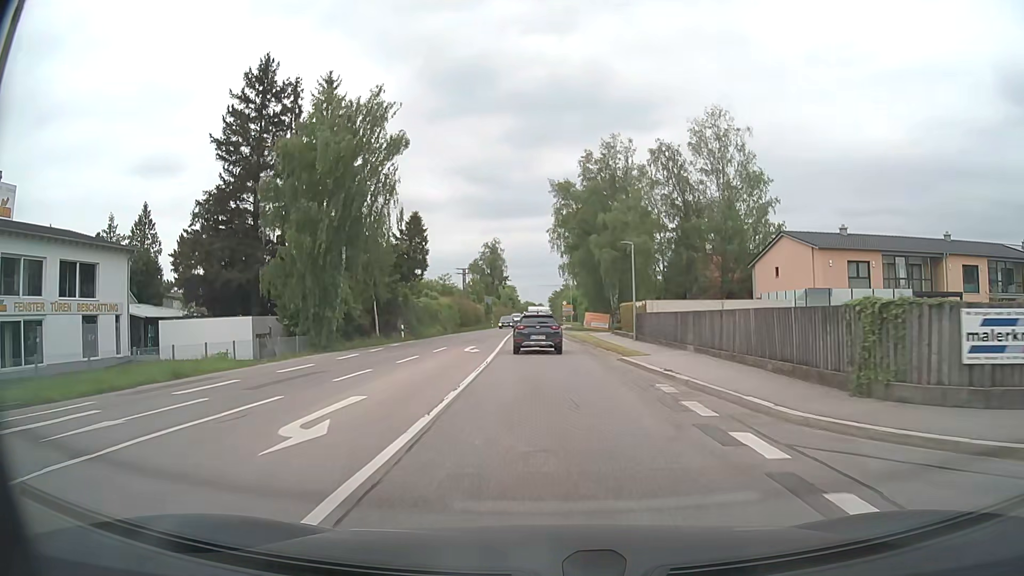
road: secondary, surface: asphalt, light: Day
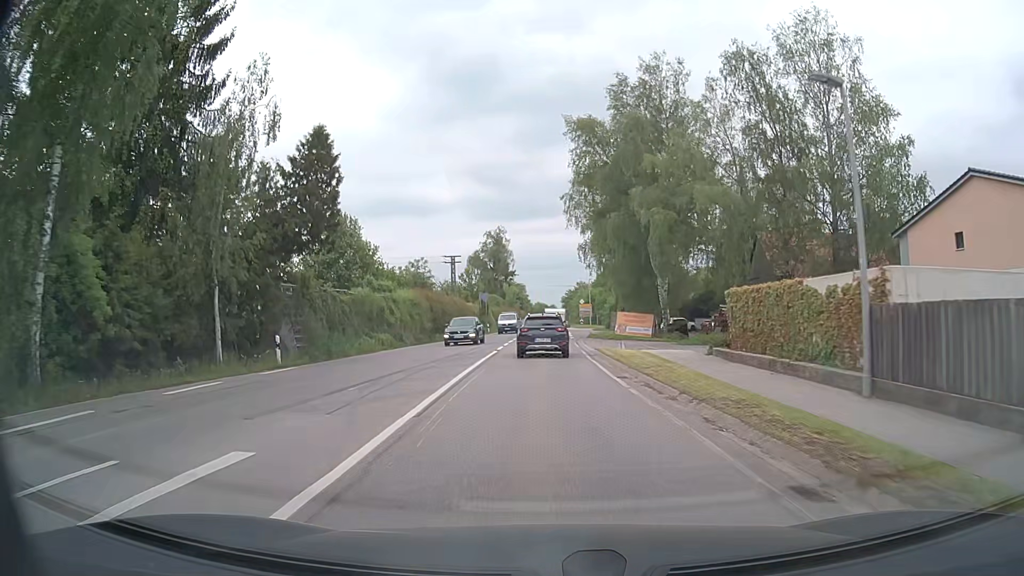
(-0.4, +24.2) m; -2°
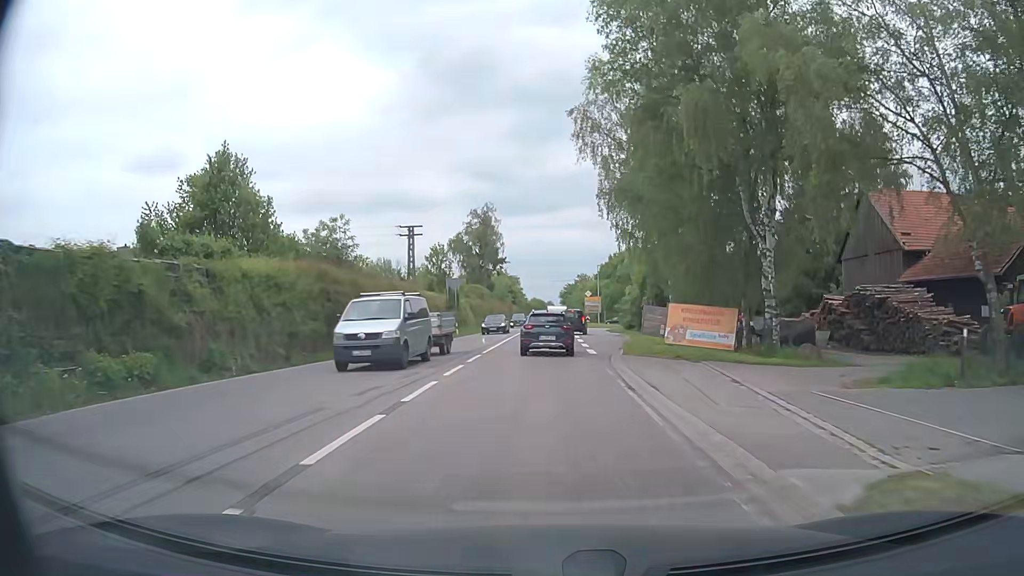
(+0.1, +23.7) m; +1°
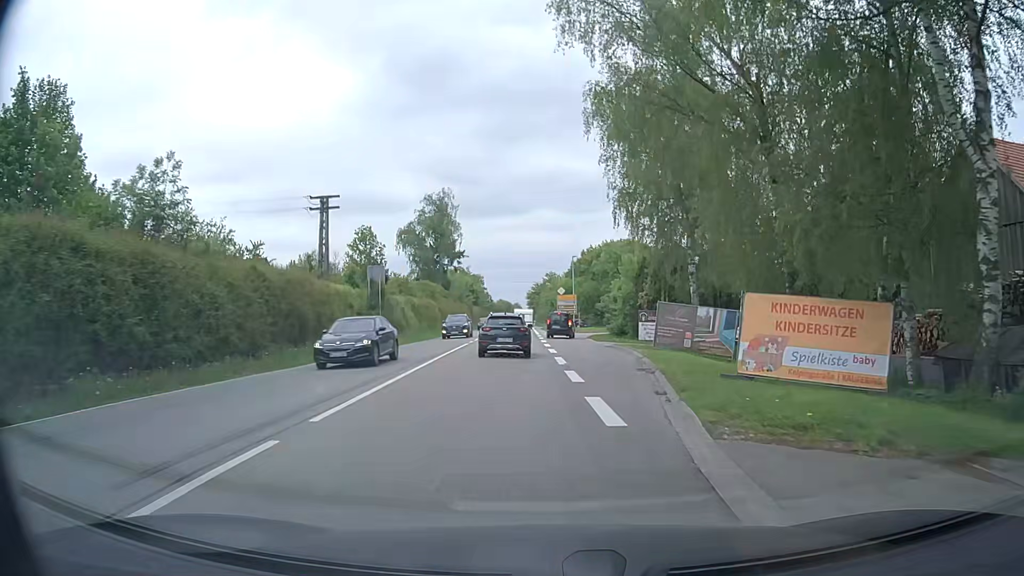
(+0.3, +15.5) m; +3°
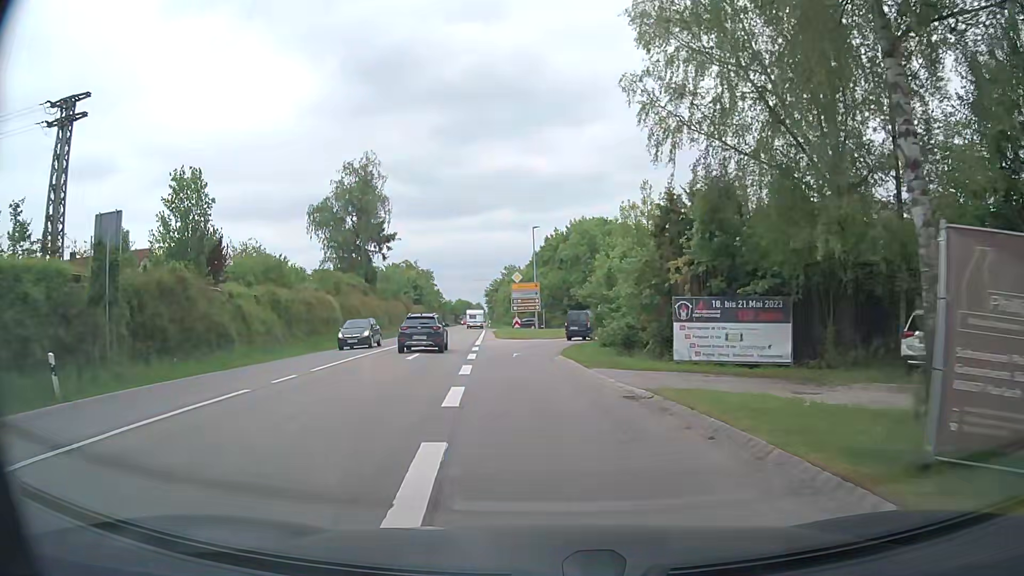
(+0.8, +22.1) m; +3°
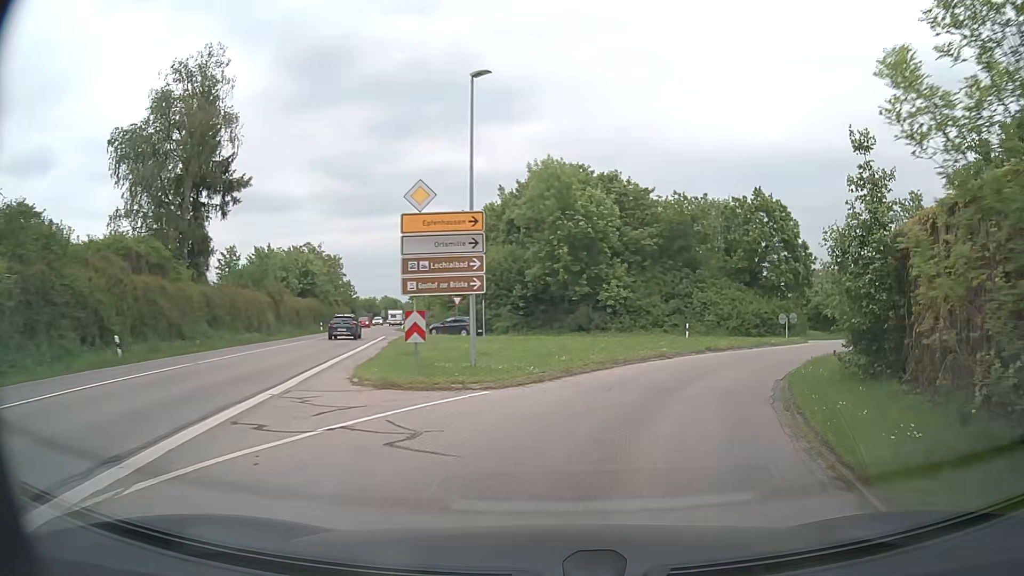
(-1.1, +31.2) m; +4°
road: secondary_link
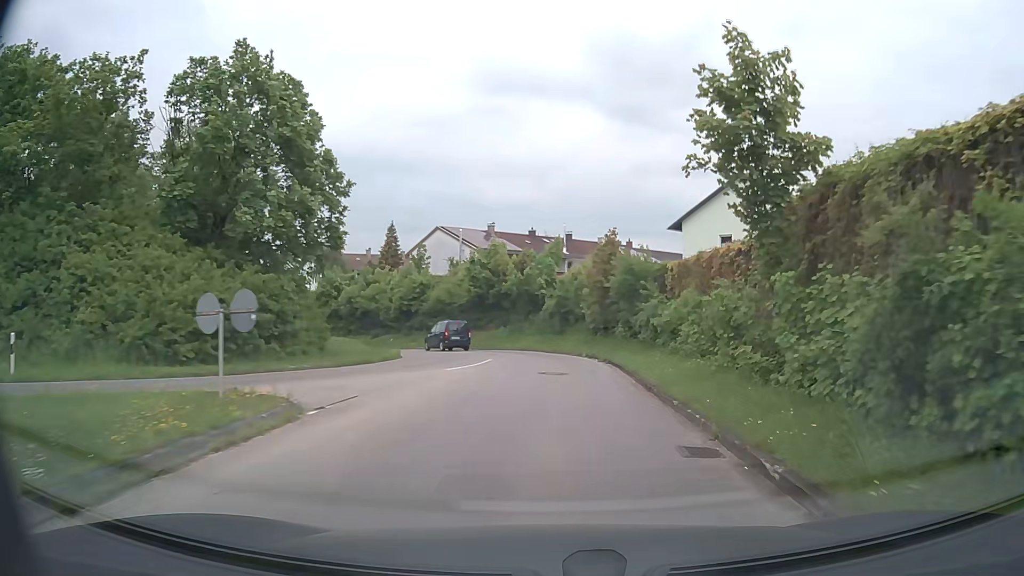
(+11.1, +27.5) m; +40°
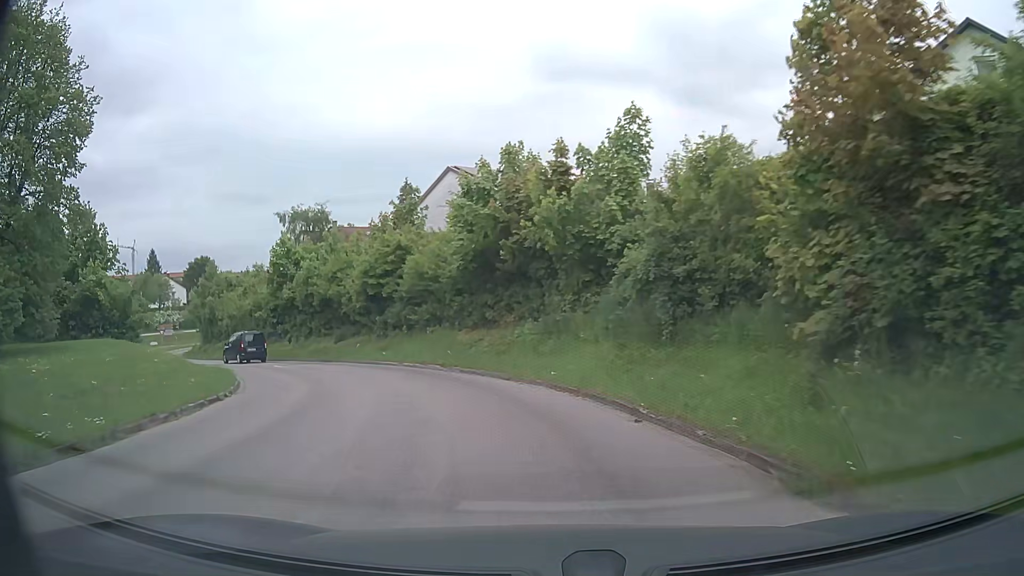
(0.0, +24.2) m; -6°
(-1, +10) (-4, +19) (-9, +28) (-15, +36) (-22, +43) (-29, +50) (-36, +58) (-41, +66) (-43, +76) (-42, +86) m
